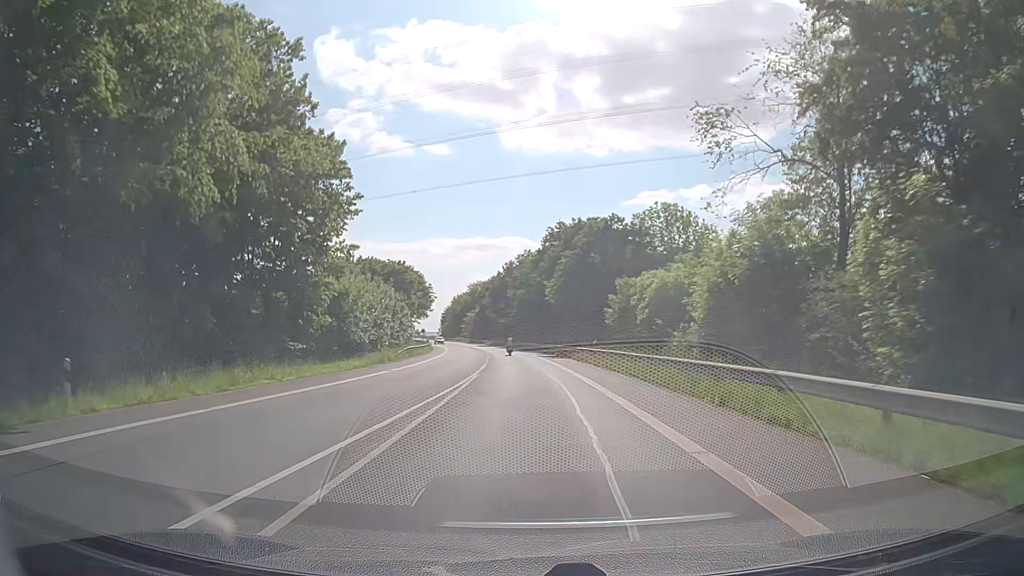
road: secondary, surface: asphalt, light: Day
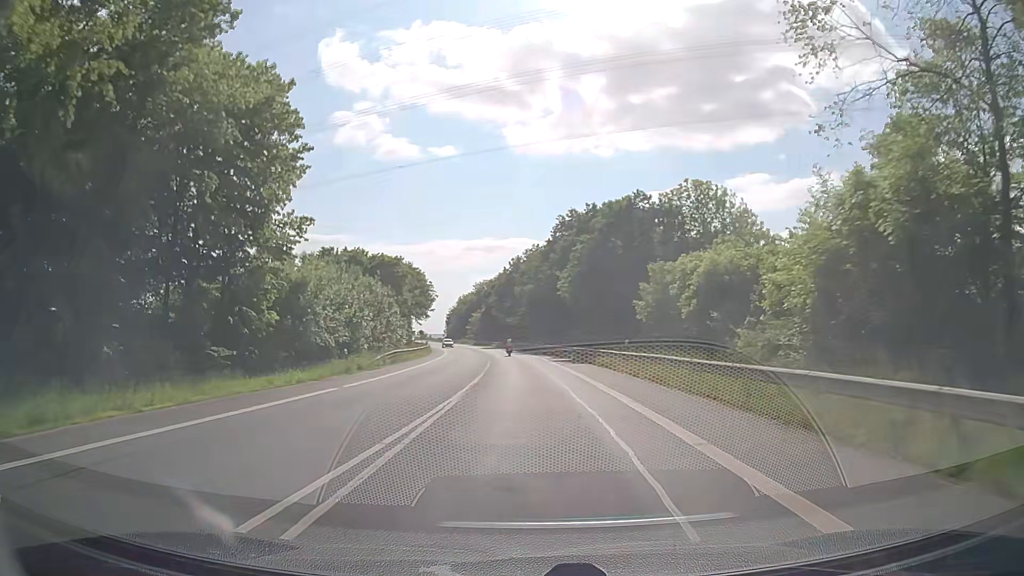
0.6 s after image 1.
(-0.1, +9.4) m; -1°
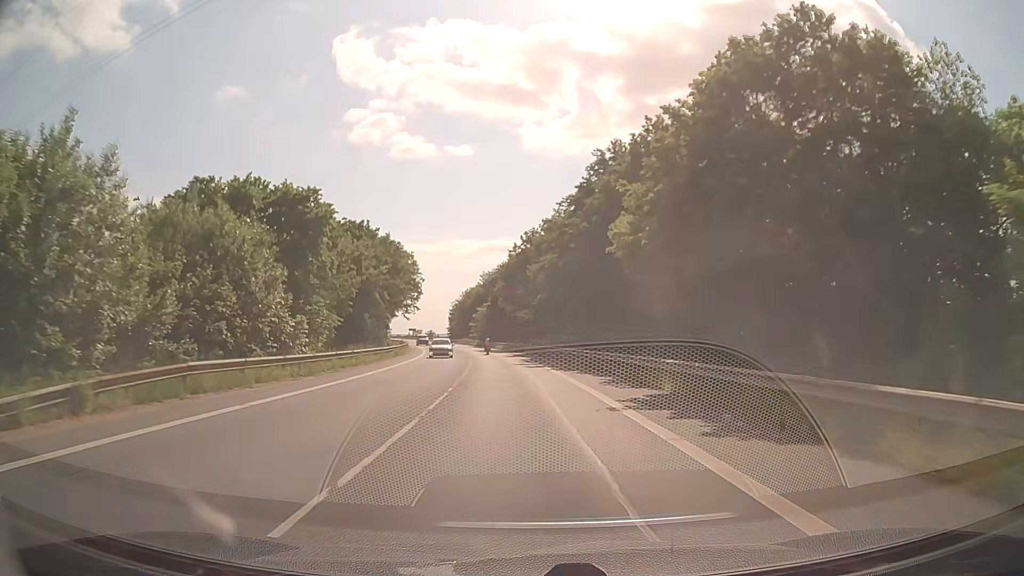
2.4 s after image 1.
(-0.4, +29.3) m; -1°
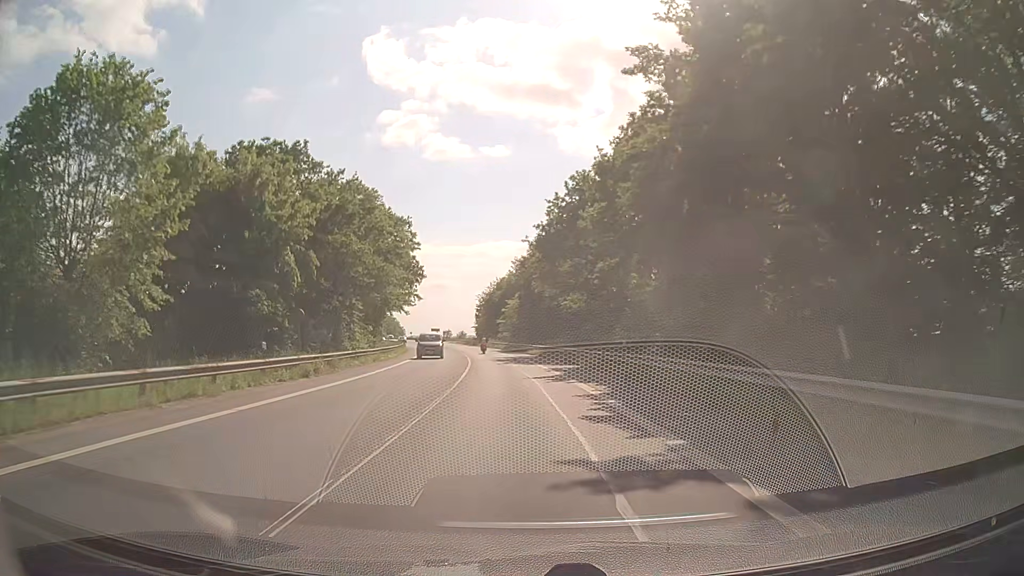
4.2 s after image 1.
(-0.8, +30.8) m; -3°
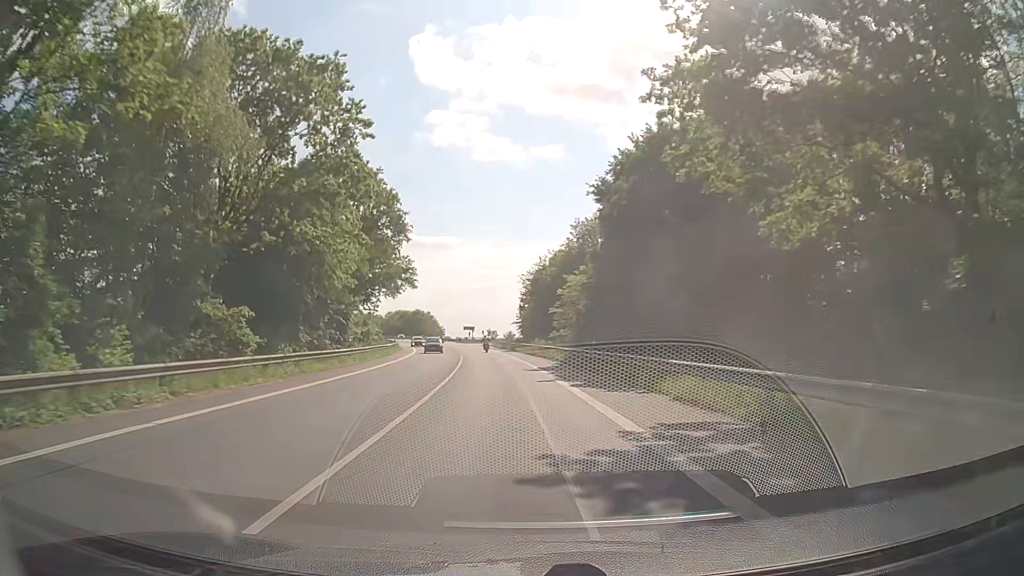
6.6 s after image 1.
(-1.8, +43.3) m; -4°
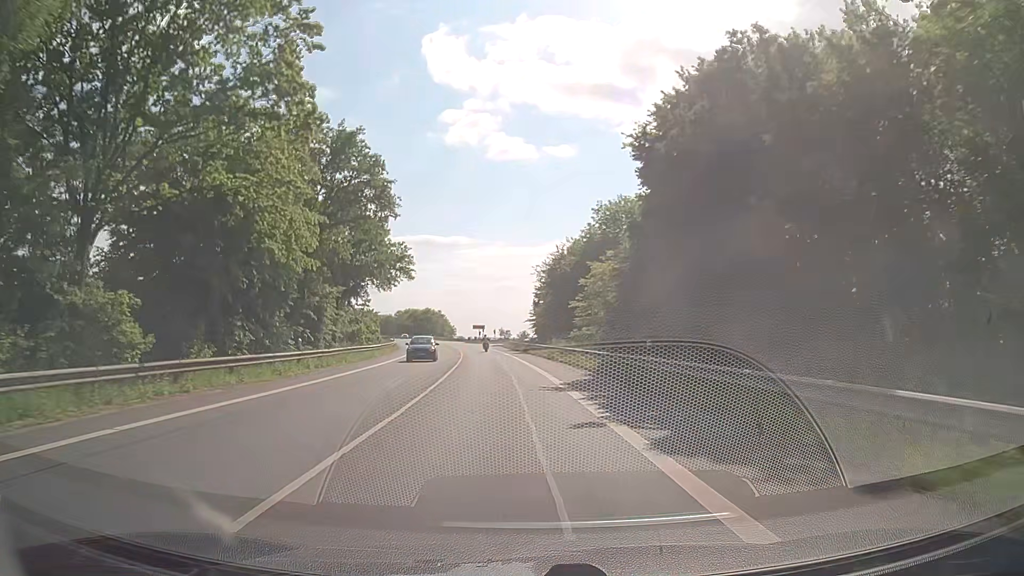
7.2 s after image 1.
(-0.1, +11.2) m; -1°
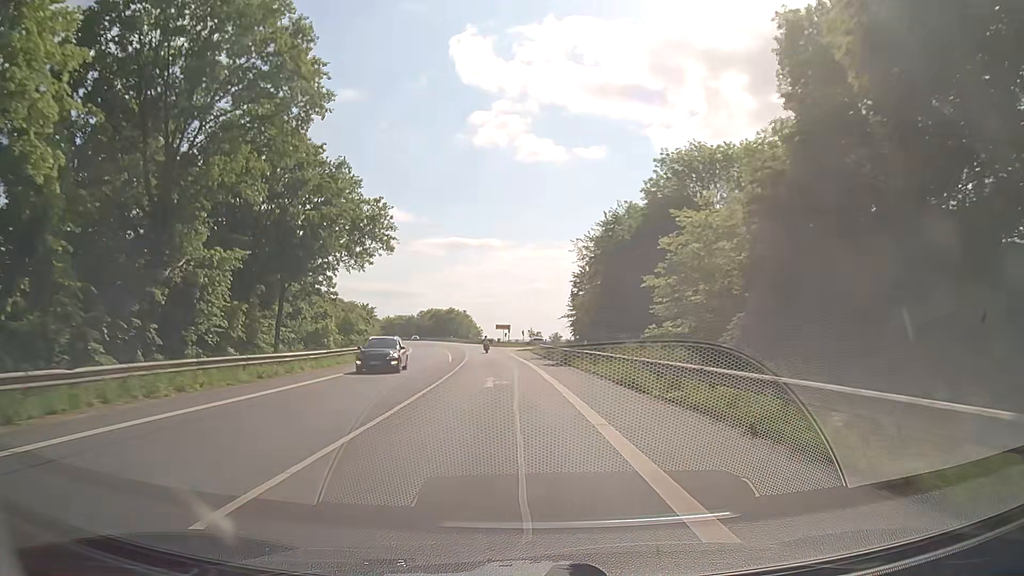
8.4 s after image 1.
(-0.5, +22.7) m; -3°
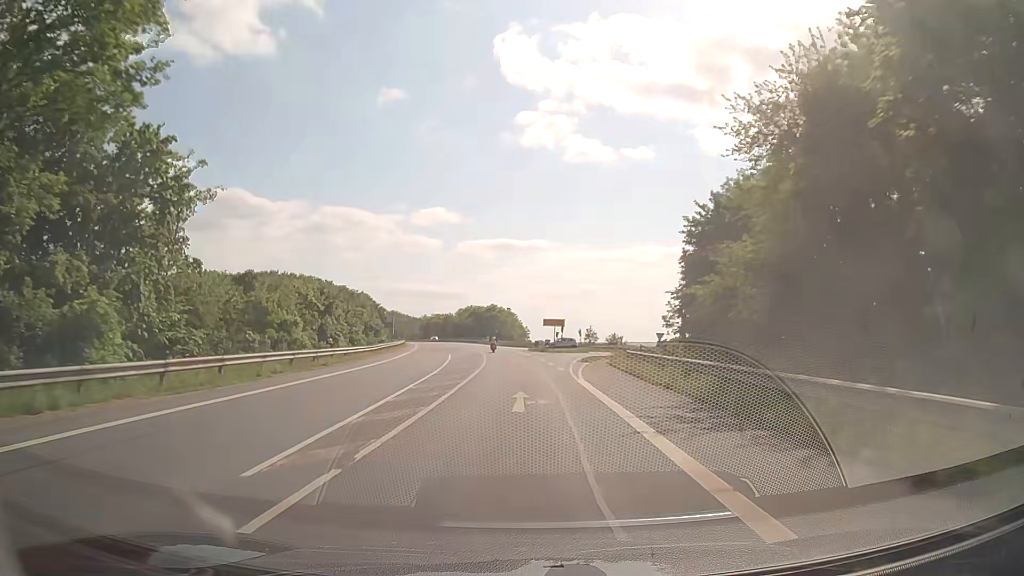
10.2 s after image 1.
(-1.2, +34.8) m; -4°
(0, +10) (0, +20) (-1, +30) (-1, +40) (-2, +50) (-2, +60) (-3, +70) (-4, +80) (-6, +90) (-7, +100) m
